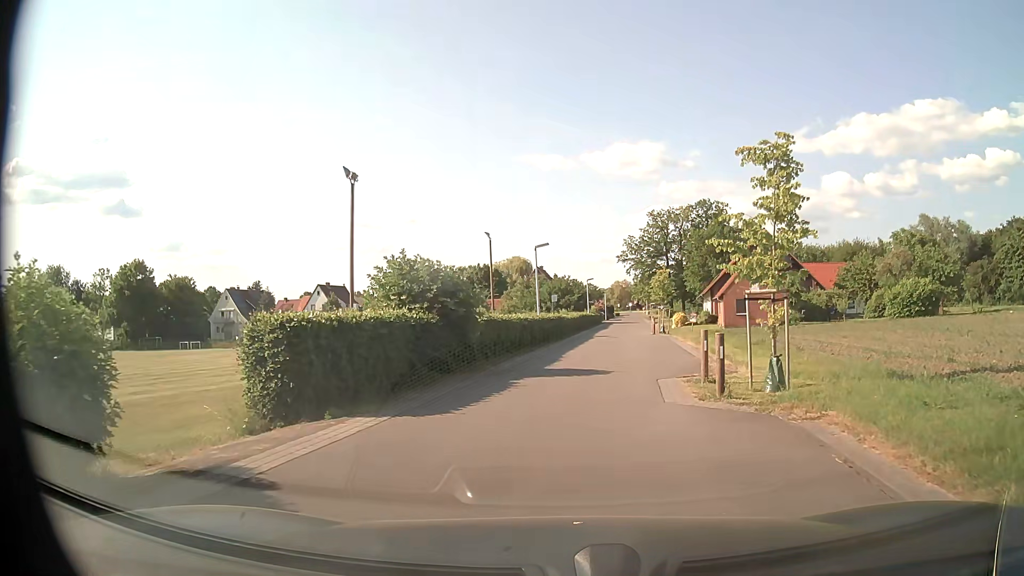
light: Day
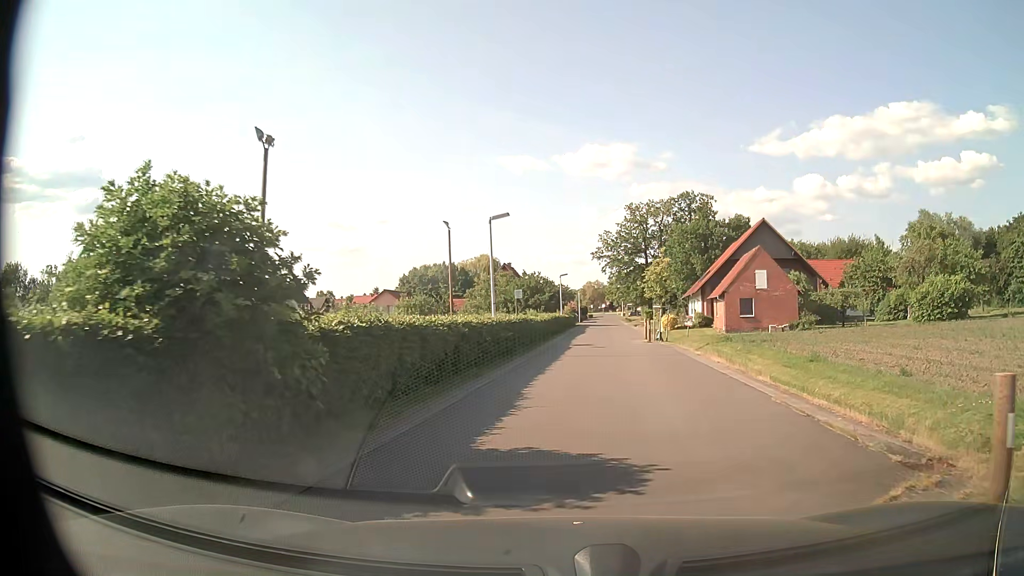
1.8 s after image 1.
(+0.2, +9.8) m; +3°
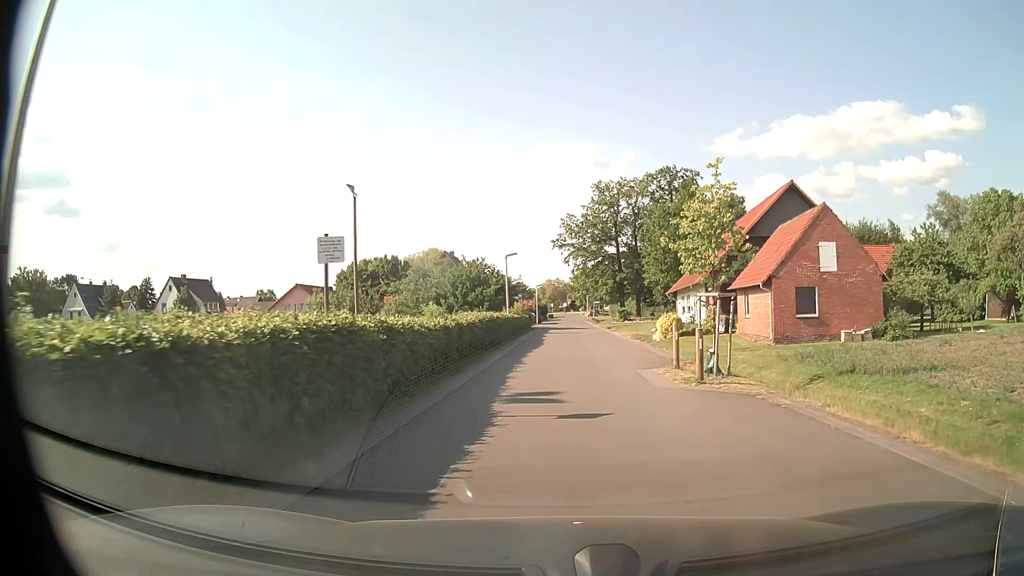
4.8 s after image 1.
(+0.8, +19.1) m; +3°
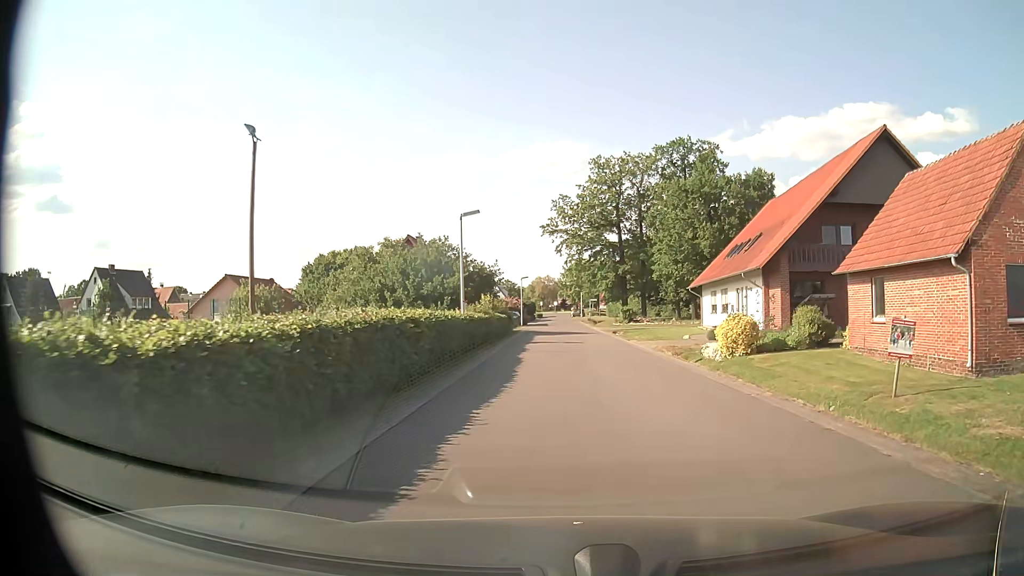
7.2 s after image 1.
(0.0, +15.5) m; +1°
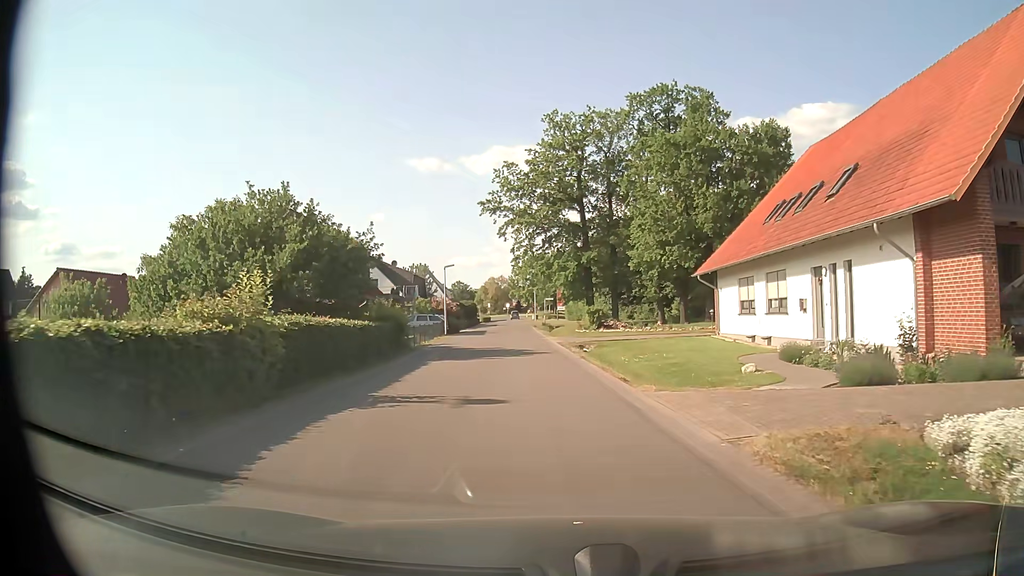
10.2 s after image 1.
(+1.1, +19.4) m; +3°
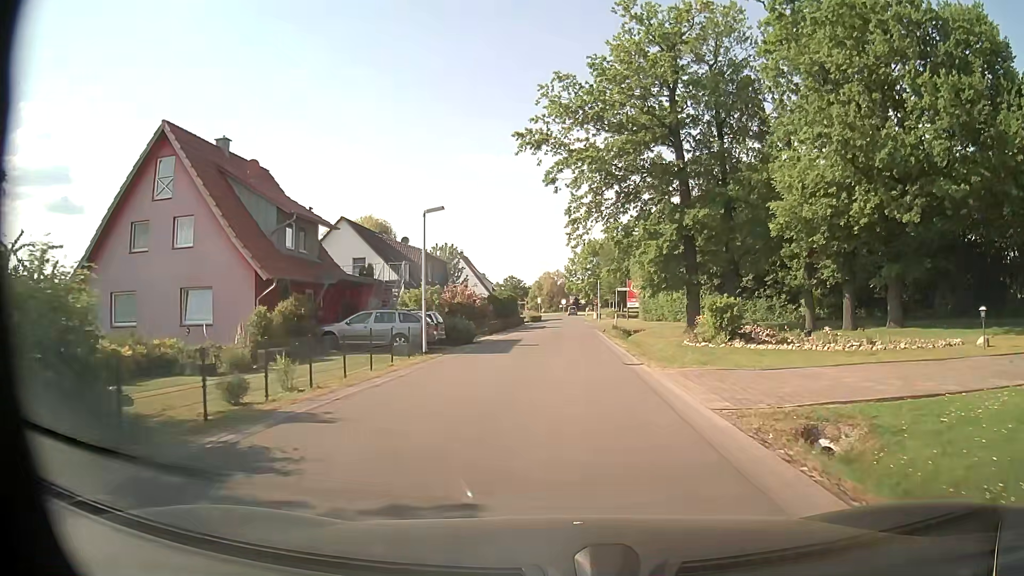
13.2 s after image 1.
(-1.3, +23.5) m; -5°
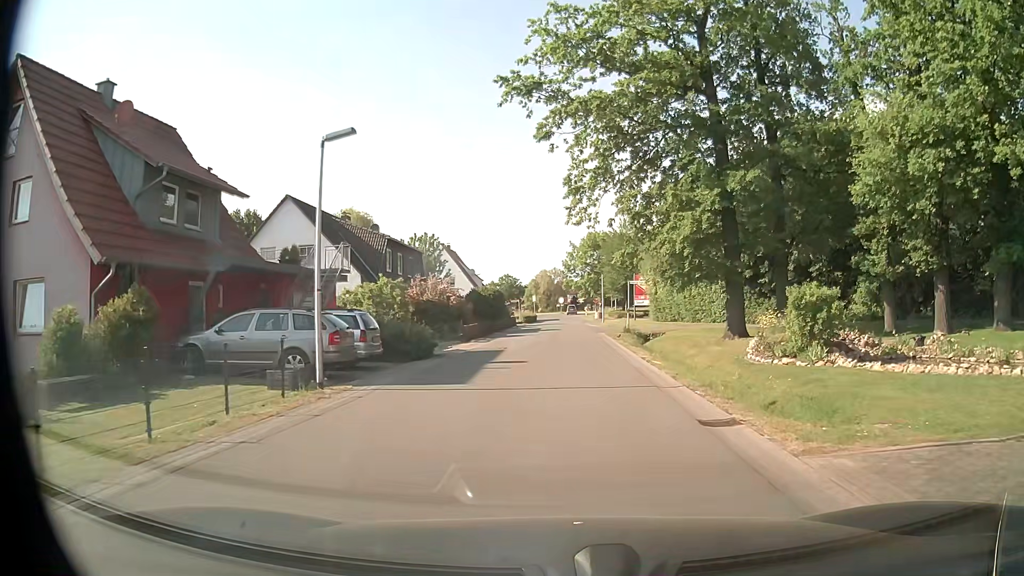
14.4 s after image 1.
(0.0, +9.4) m; 0°
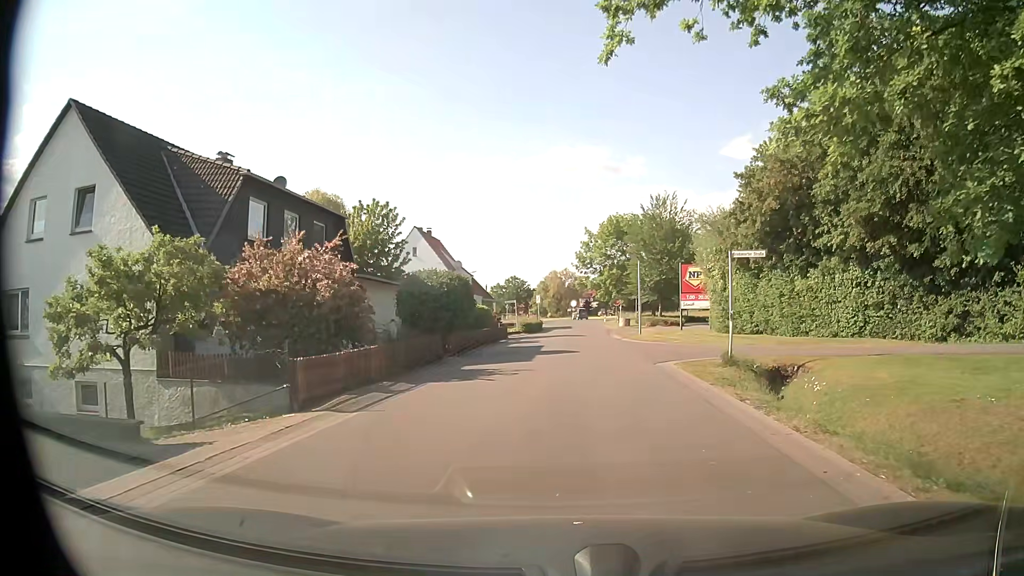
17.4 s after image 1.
(-0.1, +20.1) m; -1°
